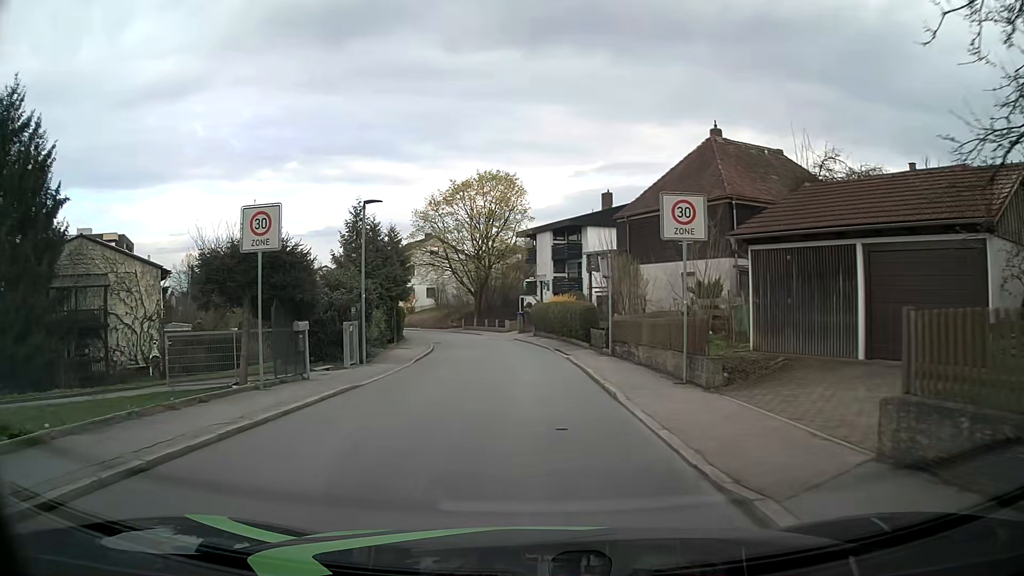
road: residential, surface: asphalt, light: Day
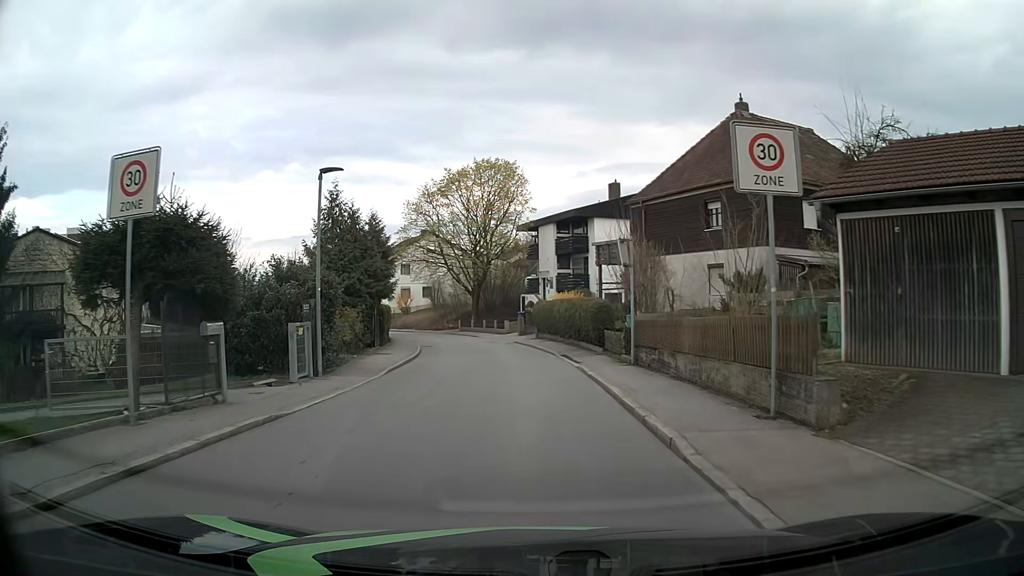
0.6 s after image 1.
(+0.1, +4.7) m; +1°
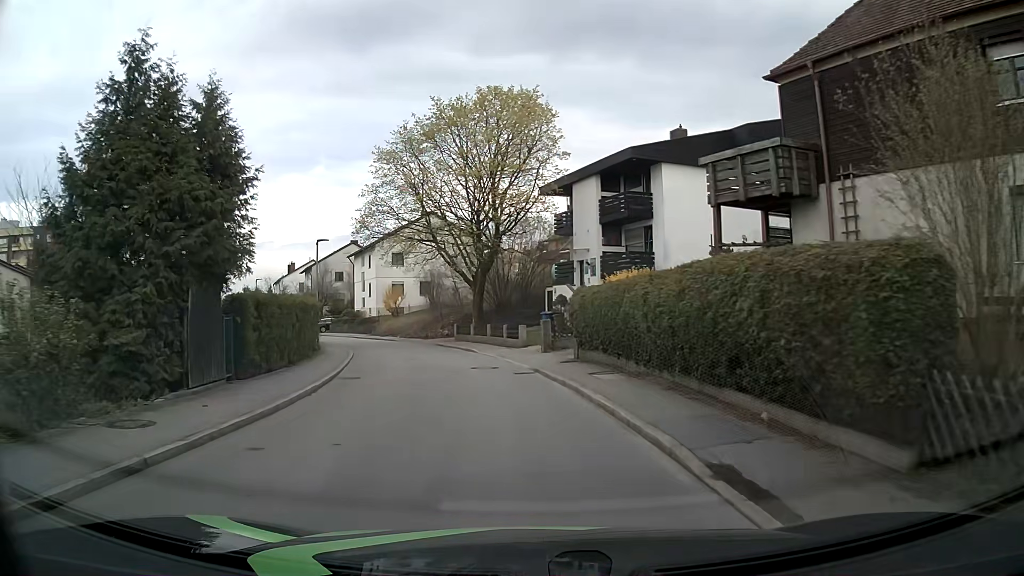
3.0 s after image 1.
(-0.4, +18.5) m; -3°
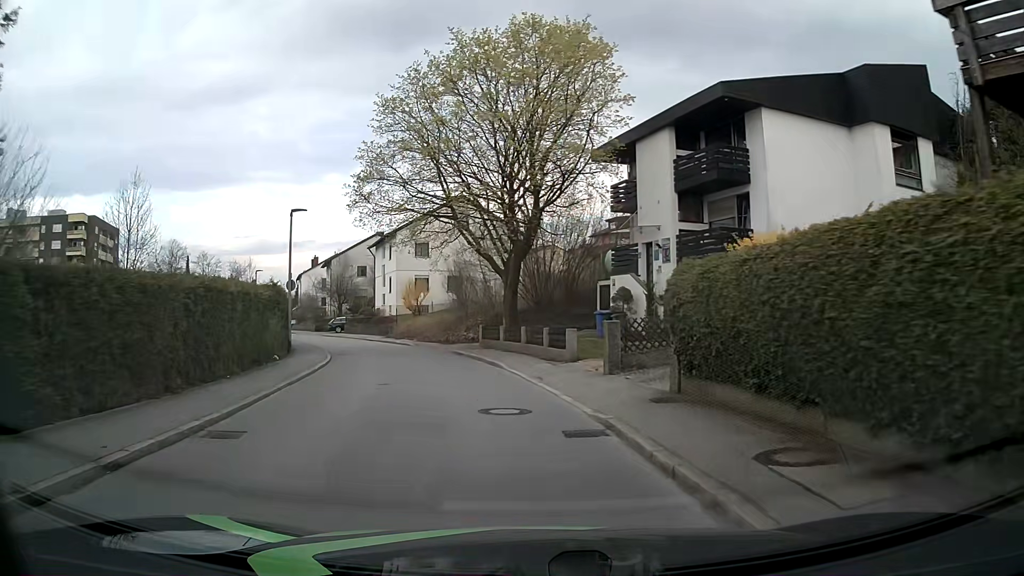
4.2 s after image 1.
(-0.2, +9.0) m; -3°
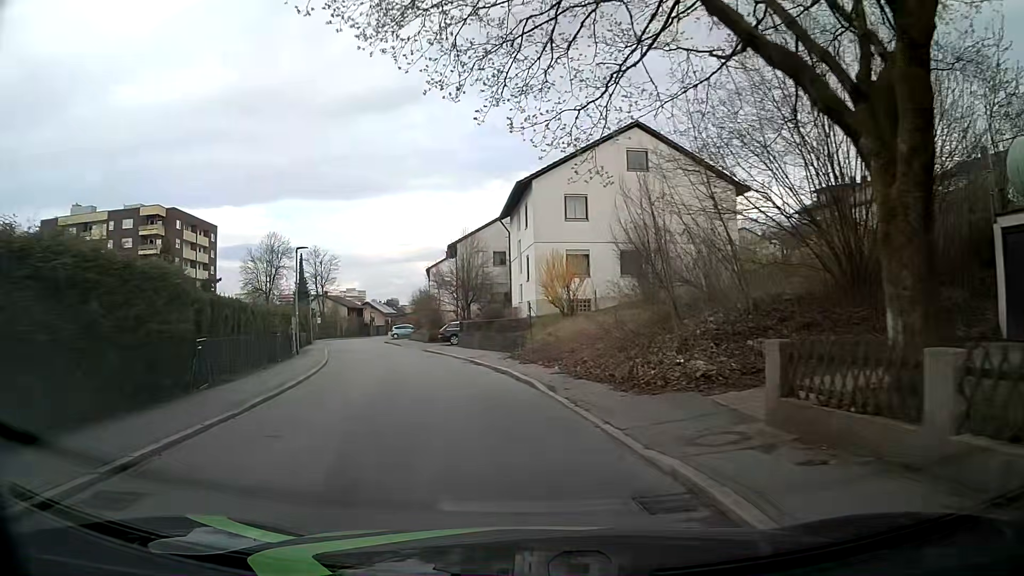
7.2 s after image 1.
(-2.4, +22.1) m; -15°
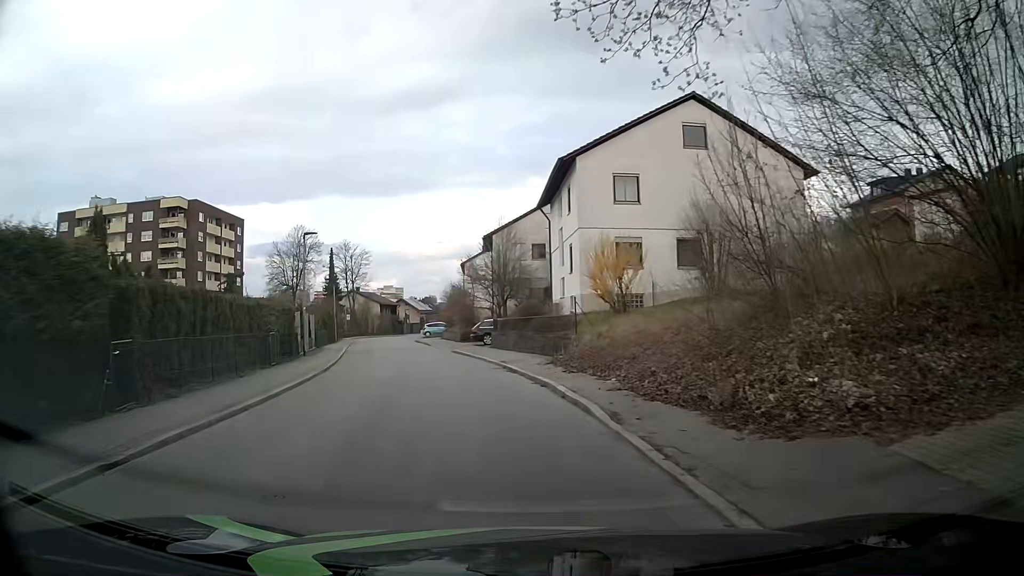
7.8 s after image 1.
(0.0, +4.5) m; -2°
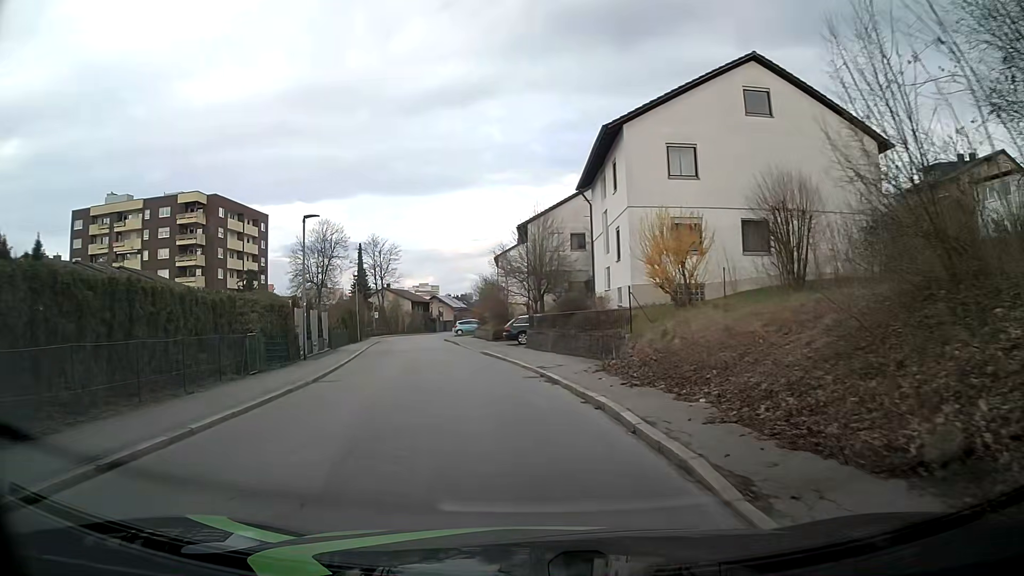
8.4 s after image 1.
(-0.1, +4.5) m; -3°
